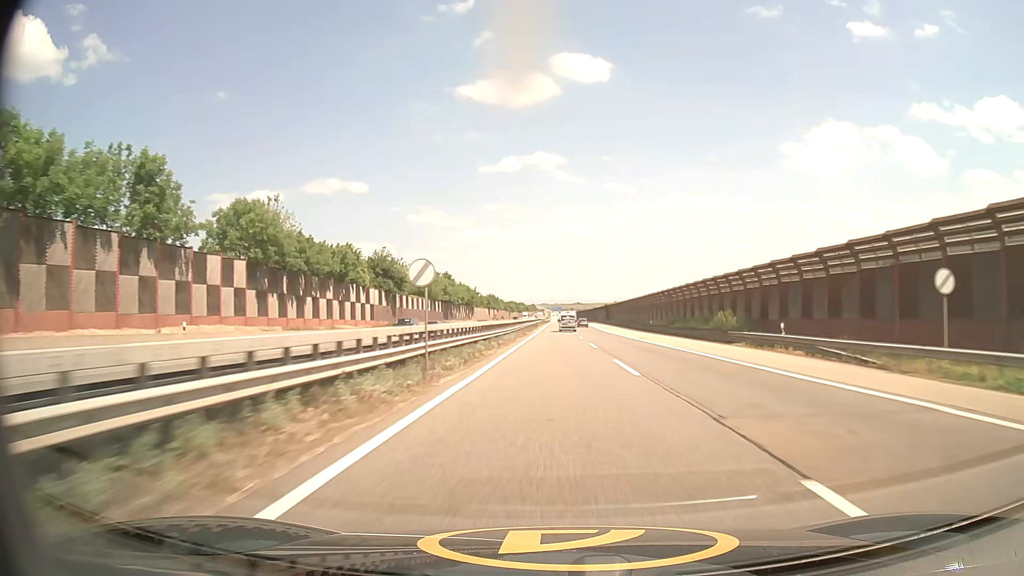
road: motorway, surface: asphalt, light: Day
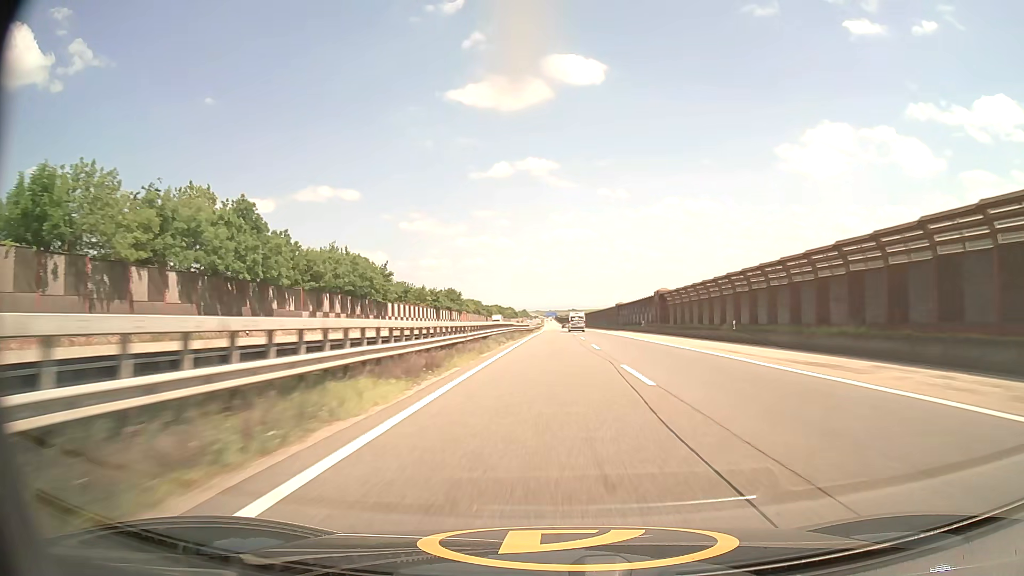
(+0.6, +93.2) m; +1°
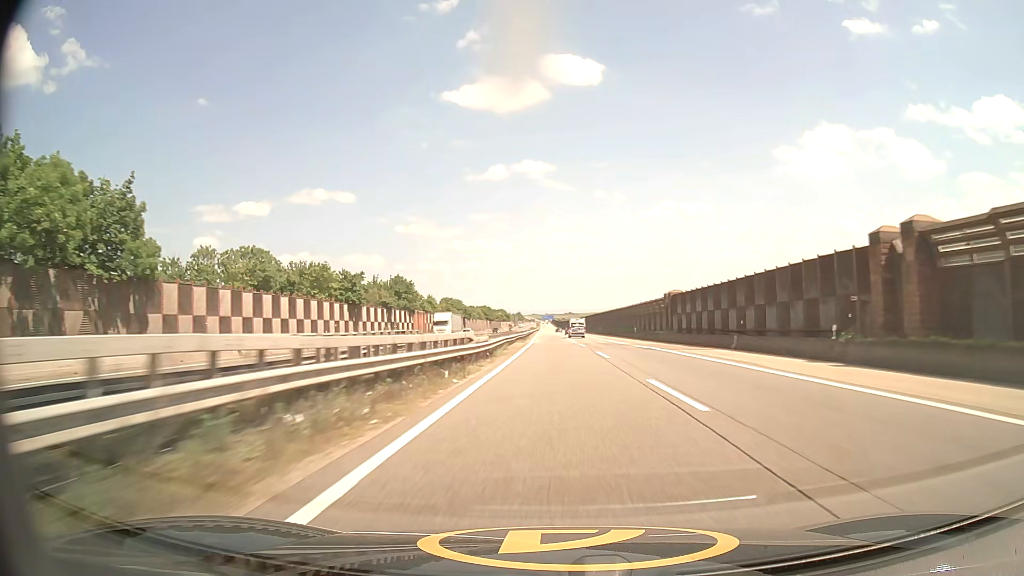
(-0.1, +57.5) m; 0°
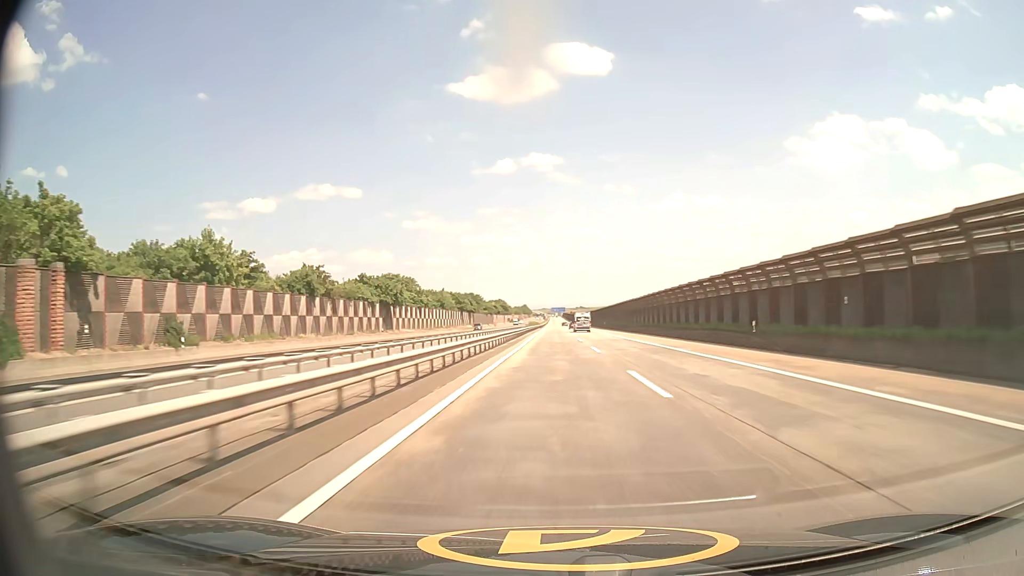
(-0.4, +100.4) m; -1°
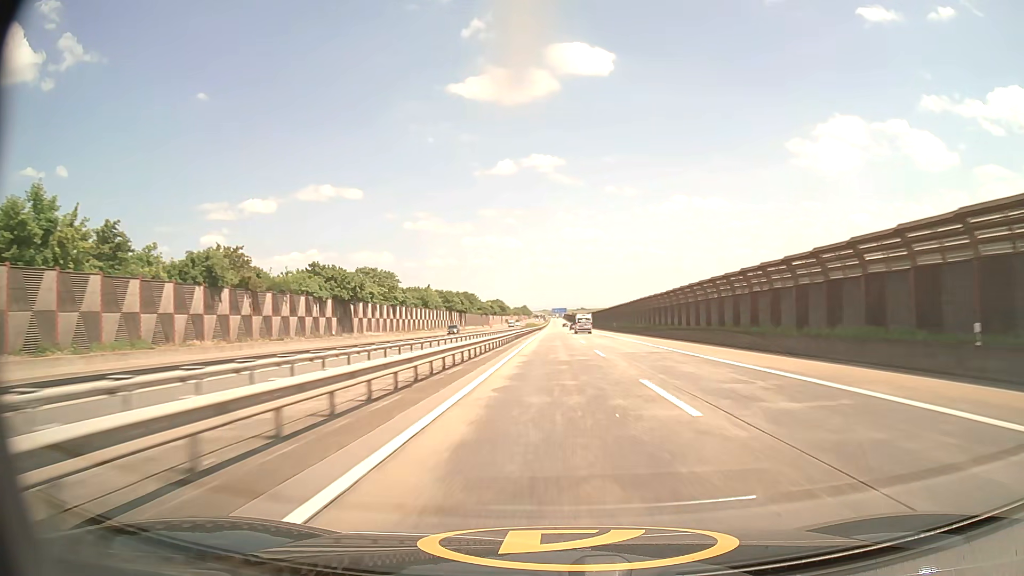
(0.0, +20.4) m; 0°
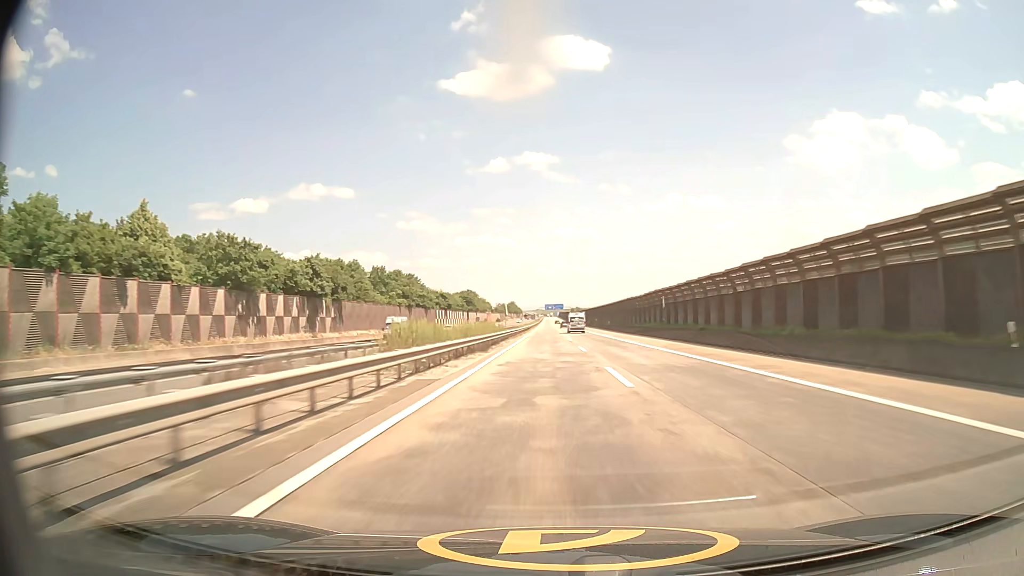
(+0.6, +103.0) m; +1°
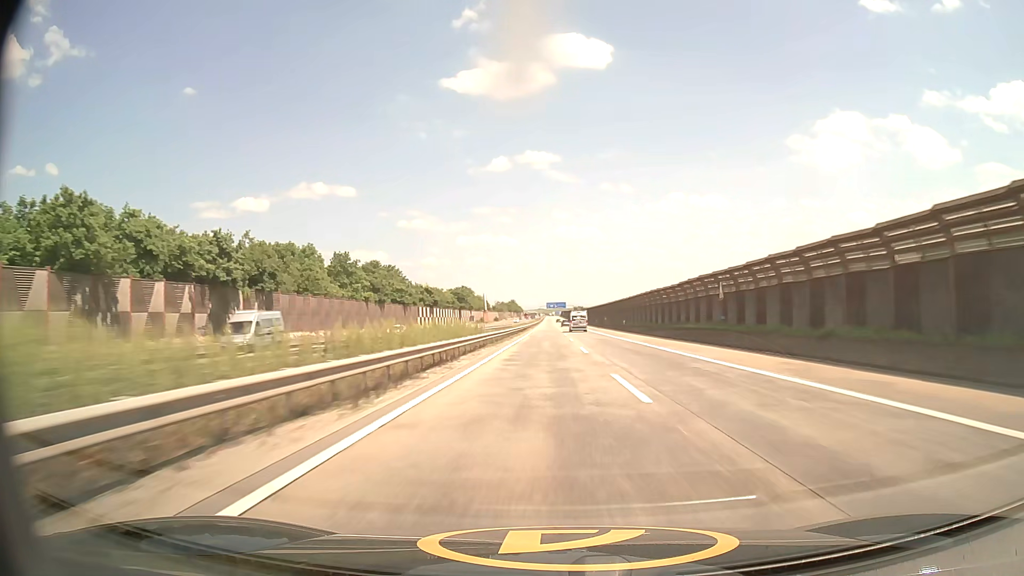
(0.0, +20.7) m; 0°
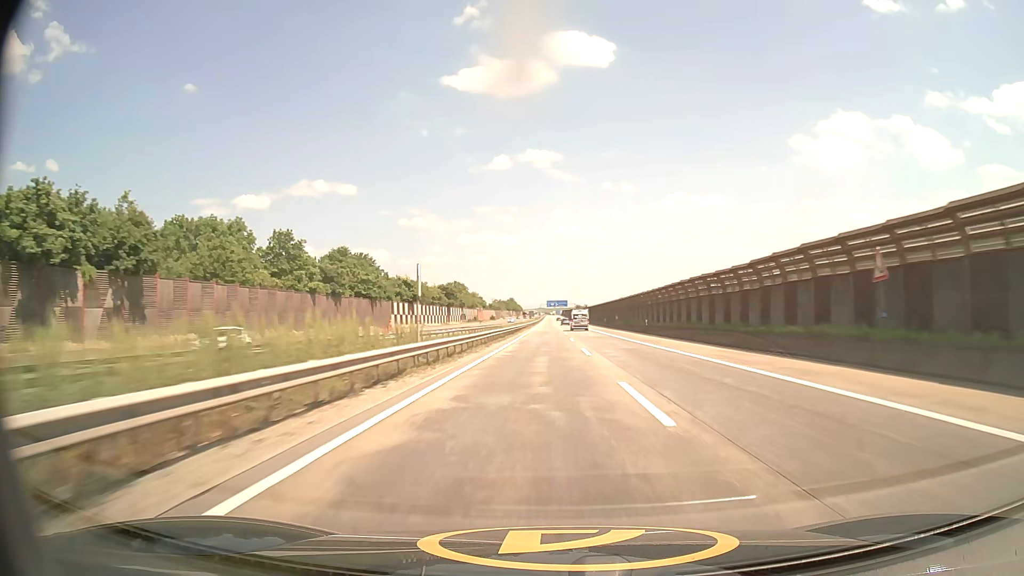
(0.0, +20.8) m; 0°
(0, +10) (0, +20) (0, +30) (0, +40) (0, +50) (0, +60) (0, +70) (0, +80) (0, +90) (0, +100) m
